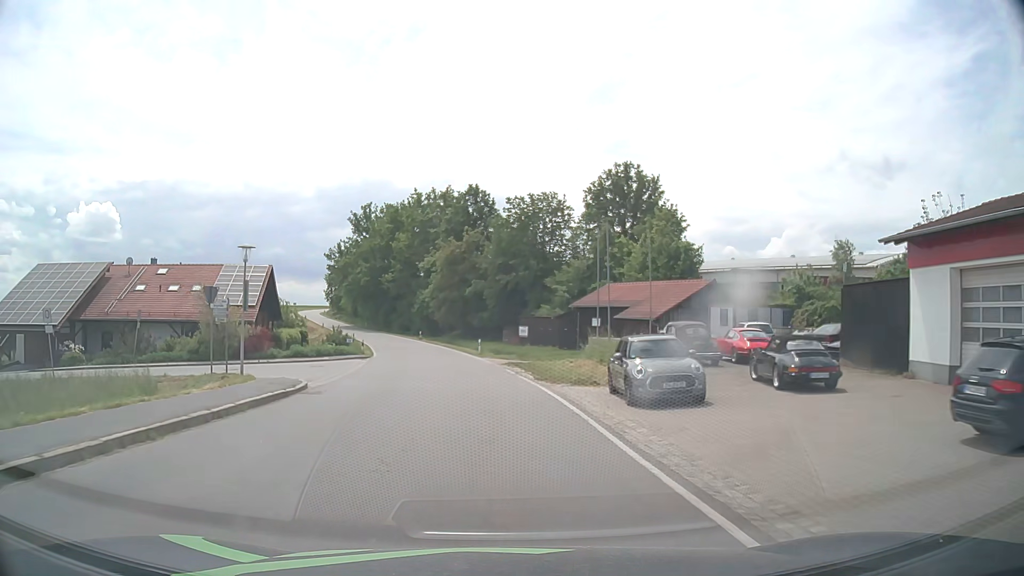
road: tertiary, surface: asphalt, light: Day
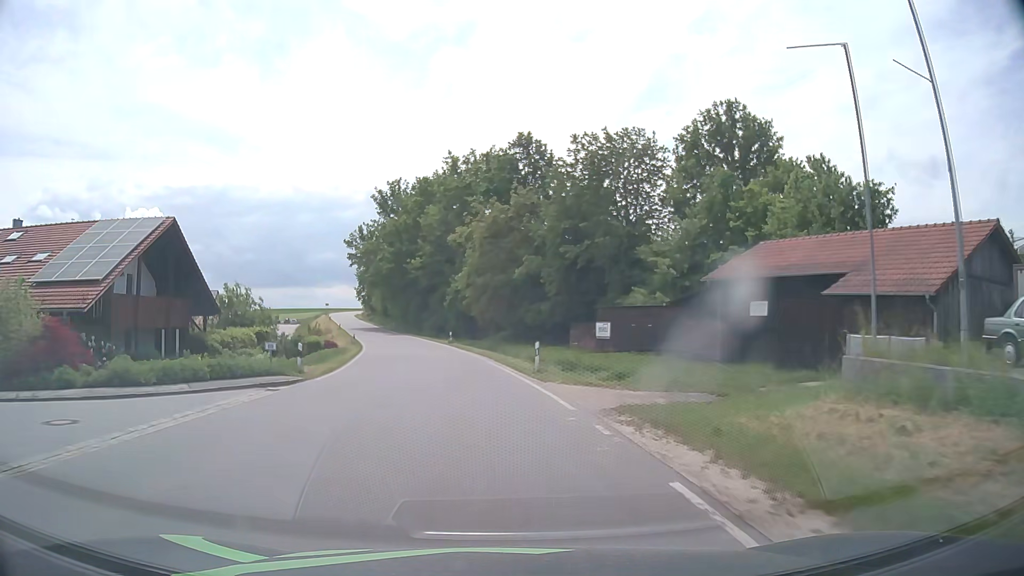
(-0.9, +22.9) m; -5°
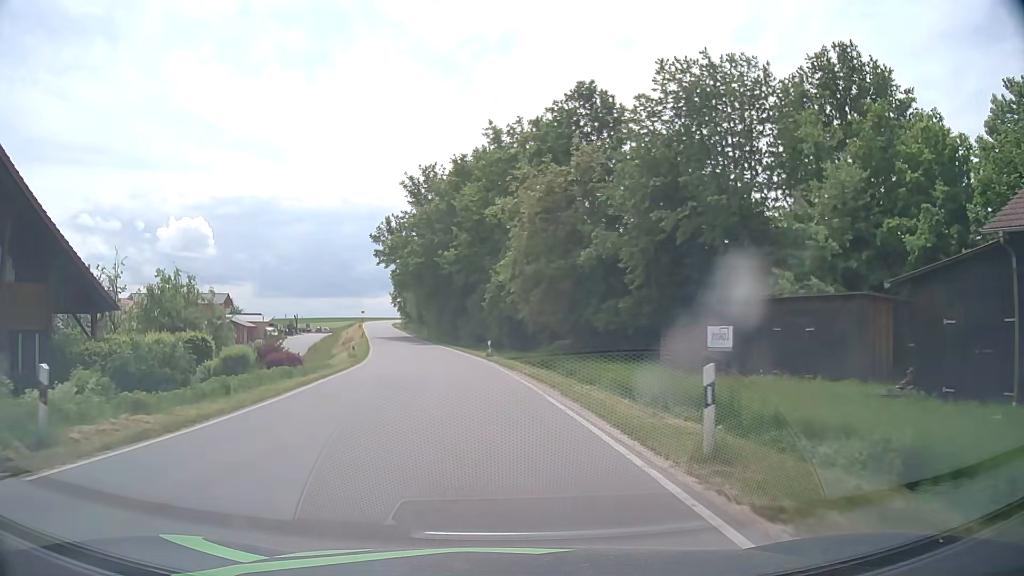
(-0.6, +15.1) m; -5°
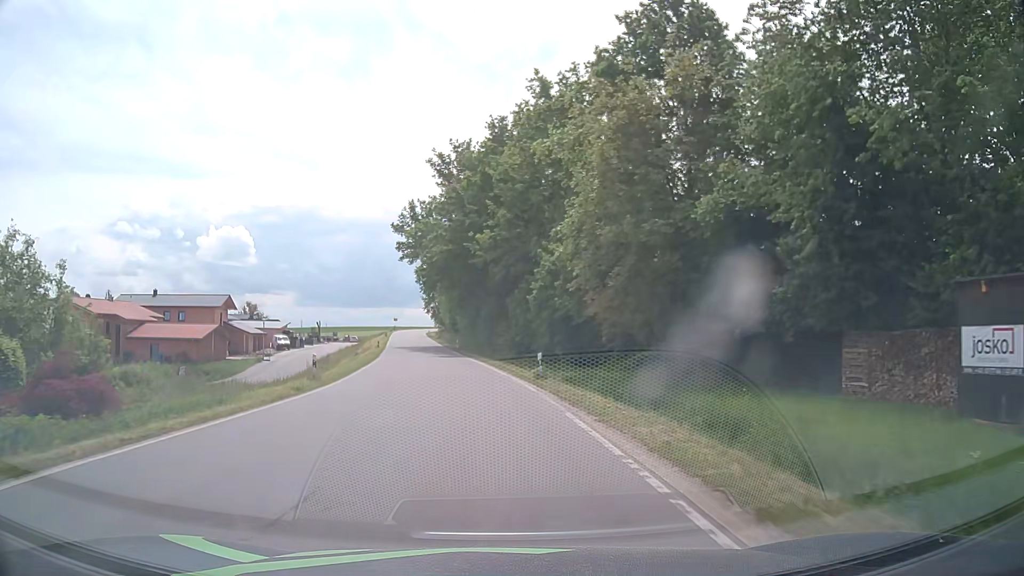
(-0.4, +15.1) m; -3°
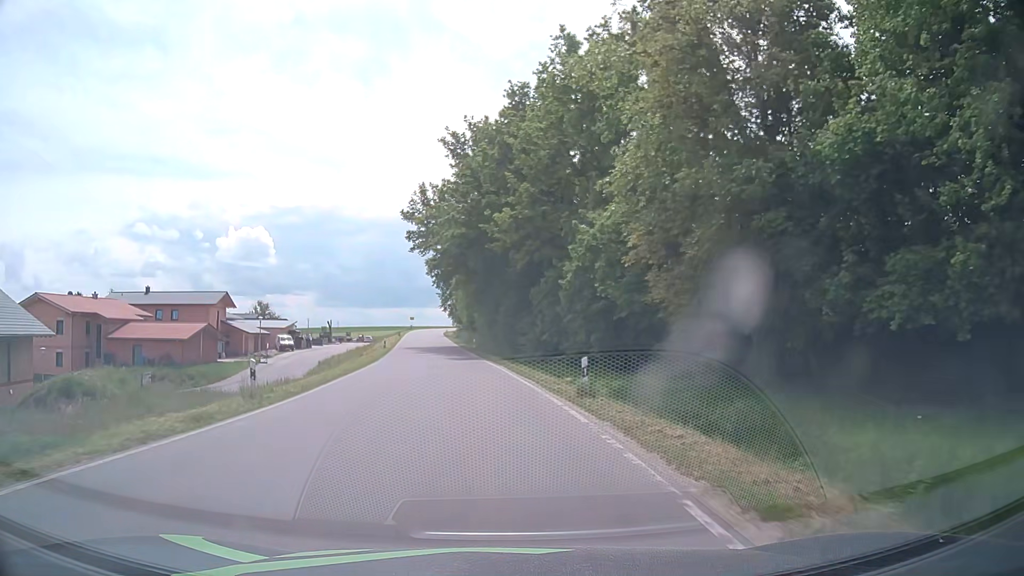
(-0.1, +7.5) m; -2°
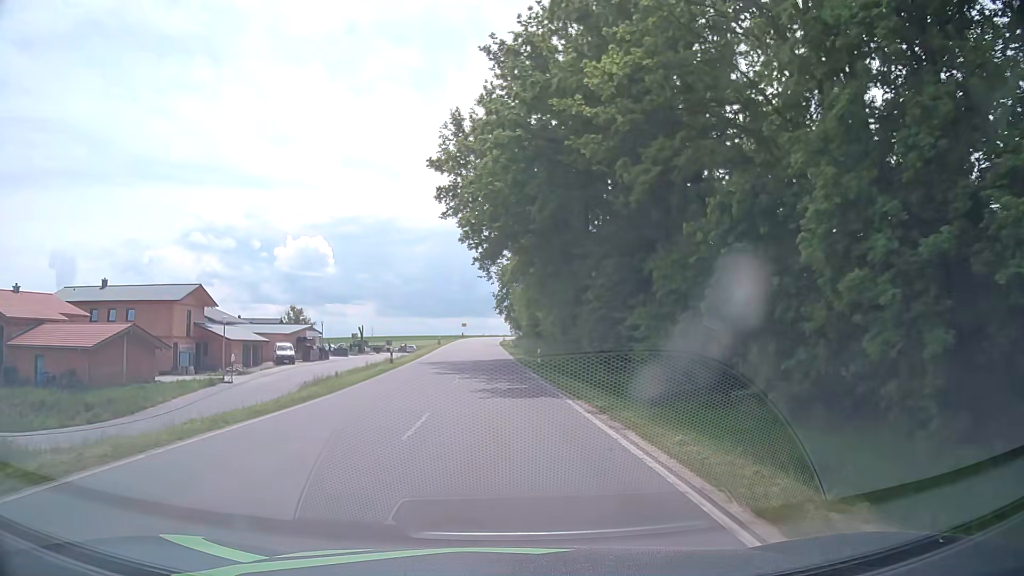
(-1.1, +22.5) m; -5°
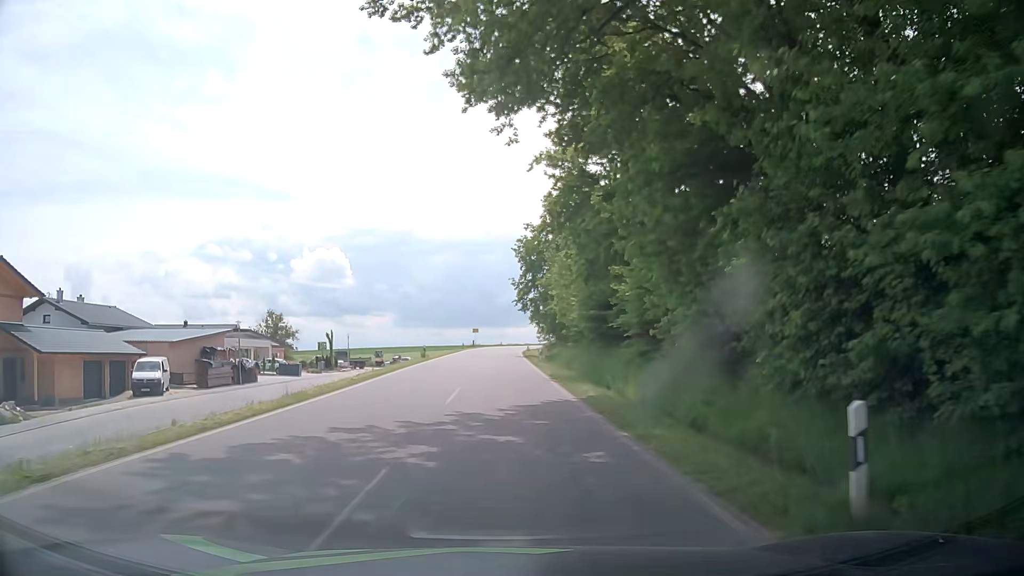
(-0.8, +30.1) m; -3°
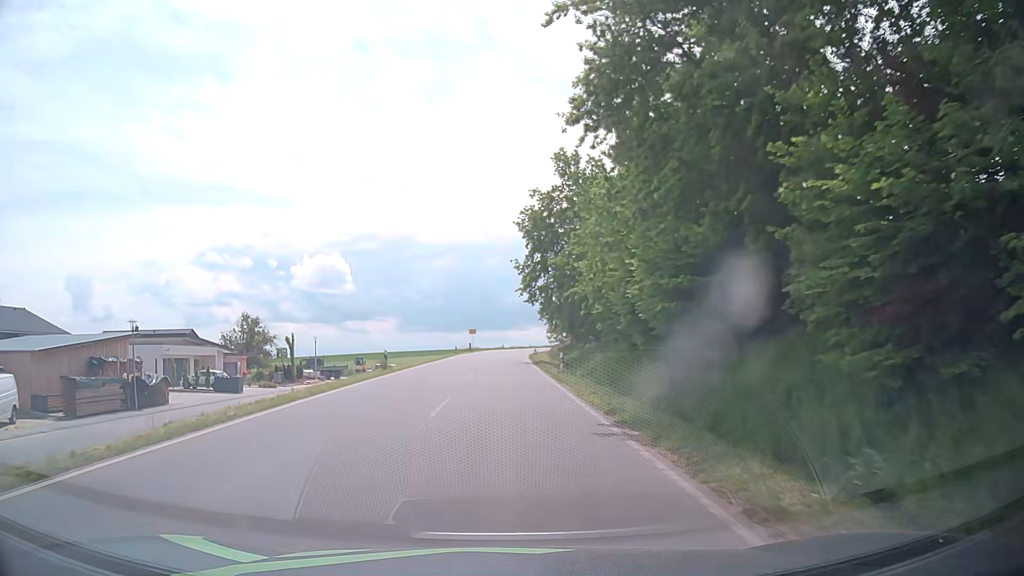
(0.0, +15.2) m; +1°
